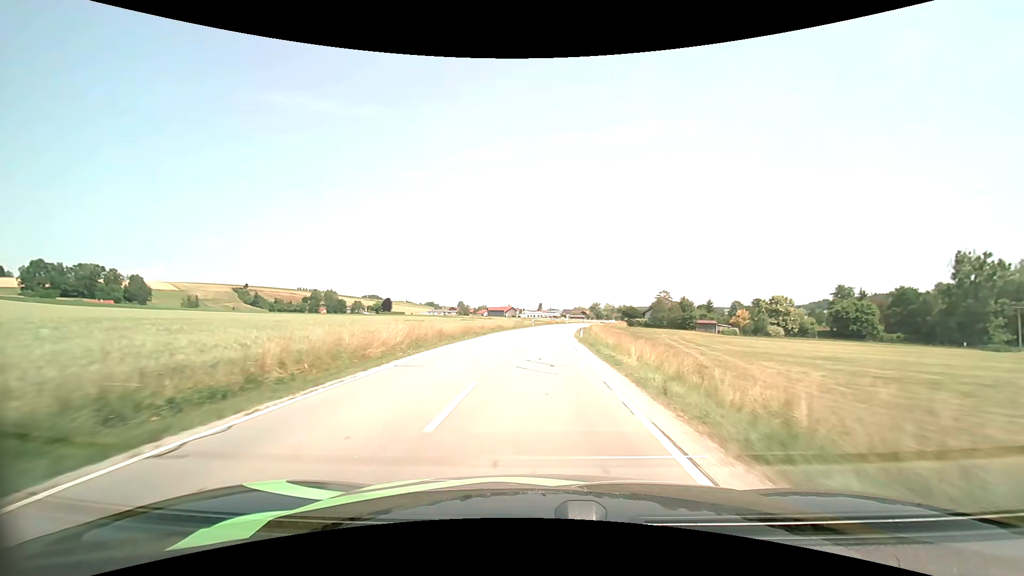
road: secondary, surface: asphalt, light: Day
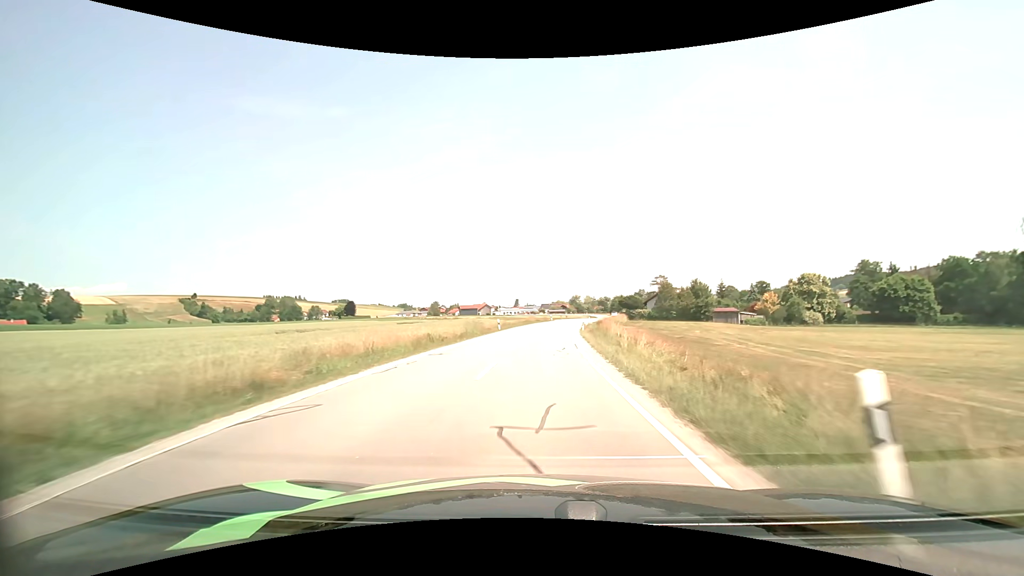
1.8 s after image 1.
(+0.5, +31.7) m; +2°
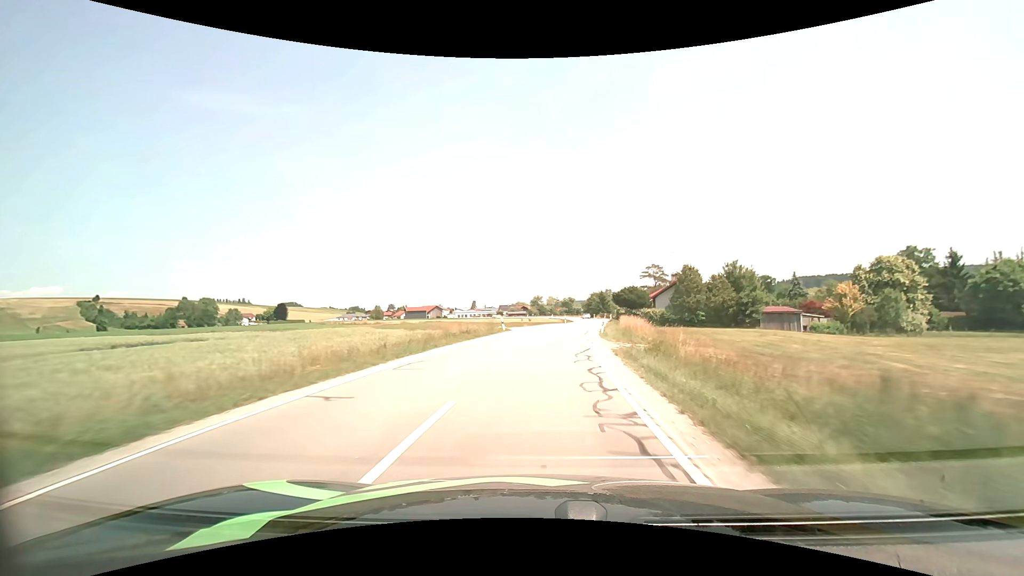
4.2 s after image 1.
(+1.6, +42.7) m; +5°
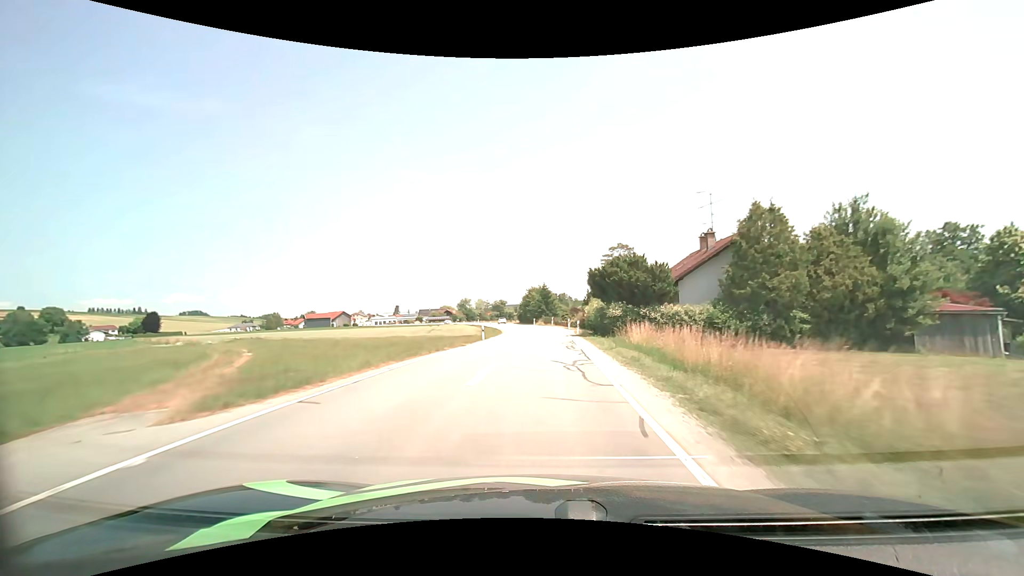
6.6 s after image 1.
(+3.1, +41.9) m; +8°
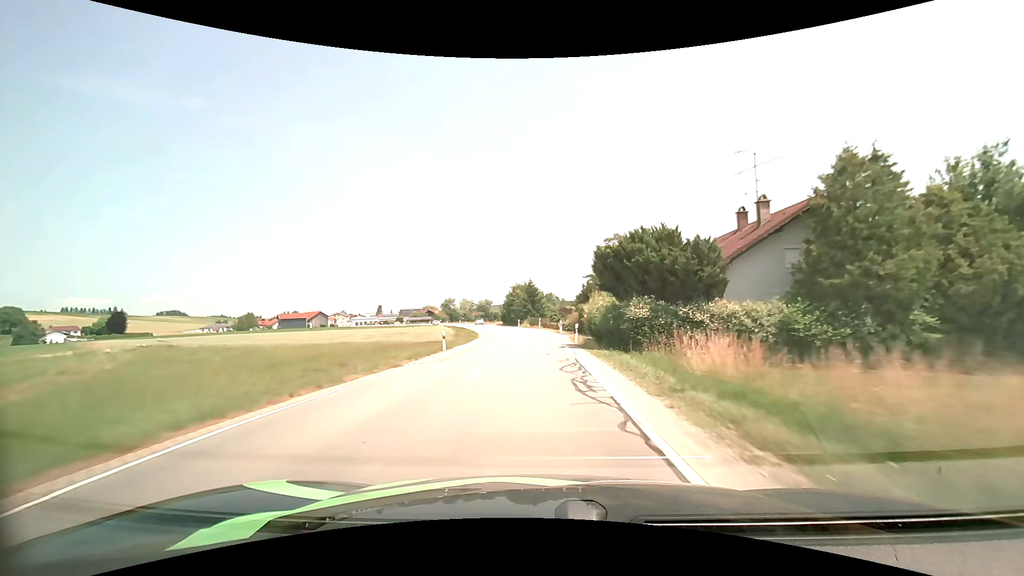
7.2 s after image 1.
(+0.2, +10.4) m; +2°
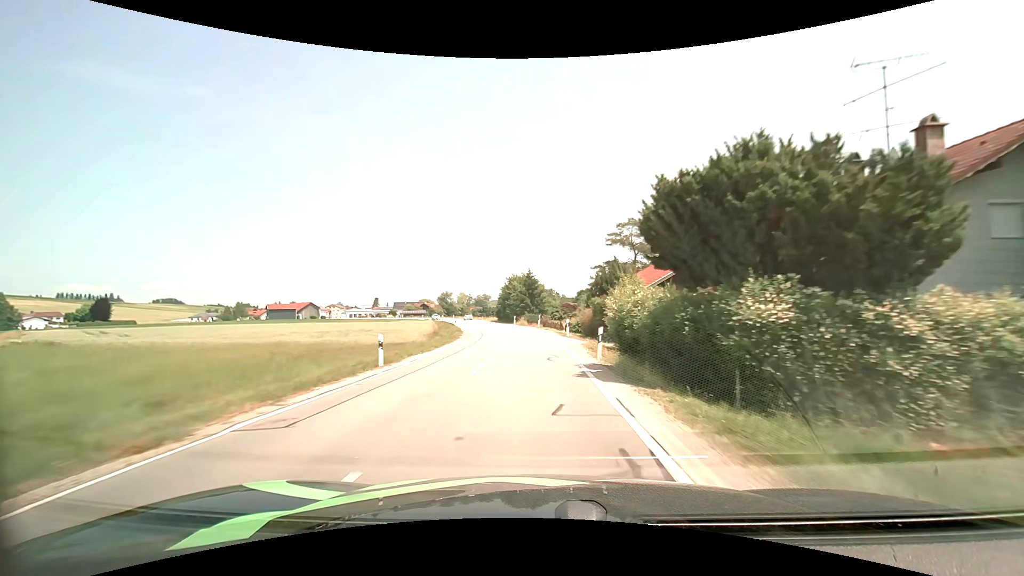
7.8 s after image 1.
(0.0, +10.3) m; 0°
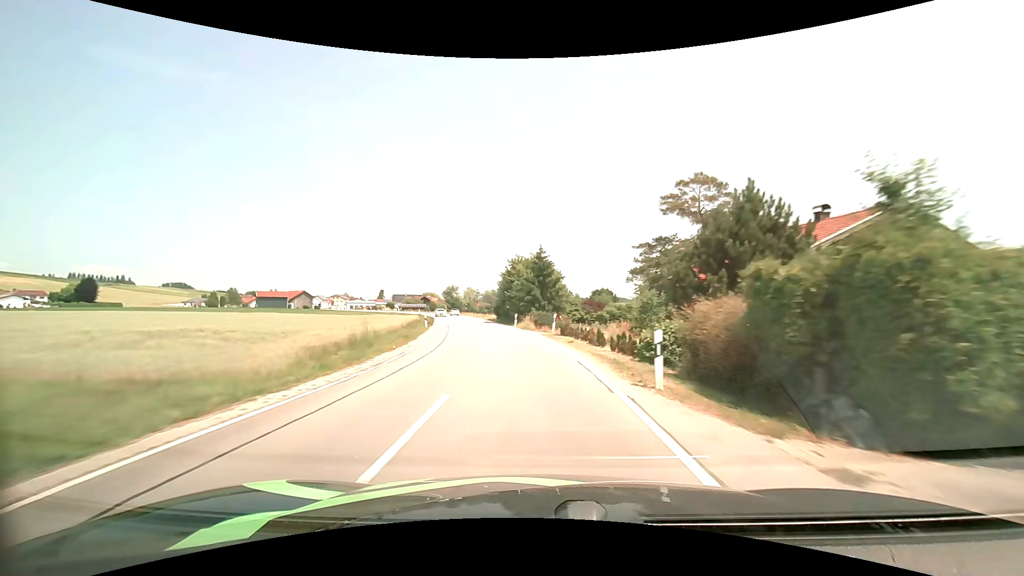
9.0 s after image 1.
(-0.2, +20.4) m; -1°
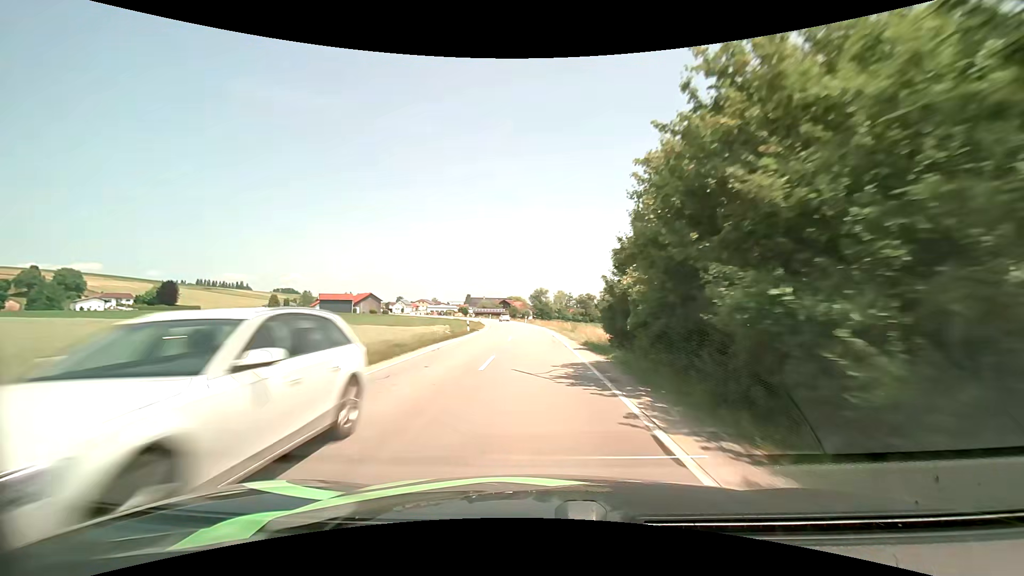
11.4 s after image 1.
(-4.0, +40.1) m; -11°
(0, +10) (0, +20) (0, +30) (-1, +40) (-1, +50) (-2, +60) (-3, +70) (-4, +80) (-6, +90) (-8, +99) m
